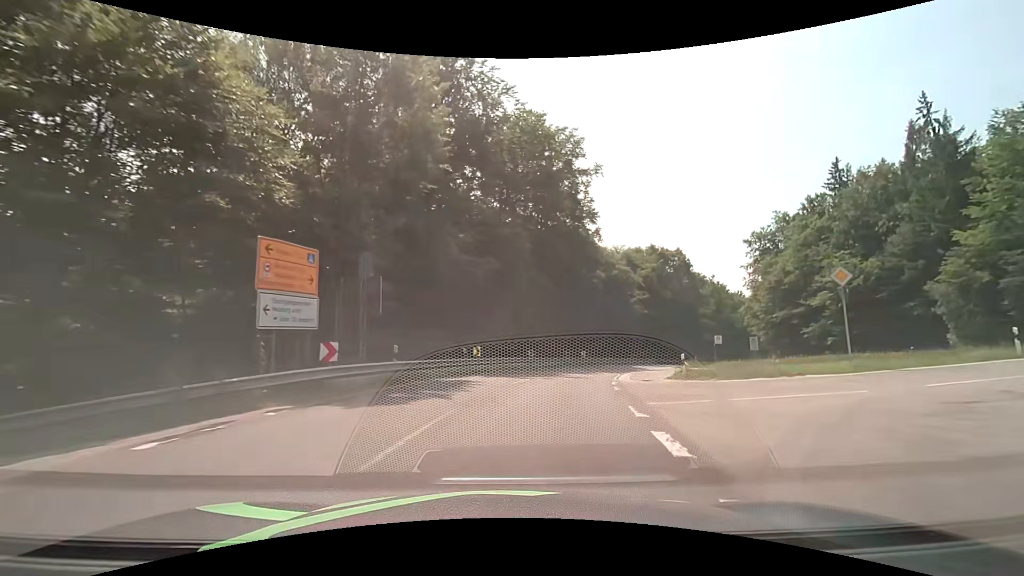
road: secondary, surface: asphalt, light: Day
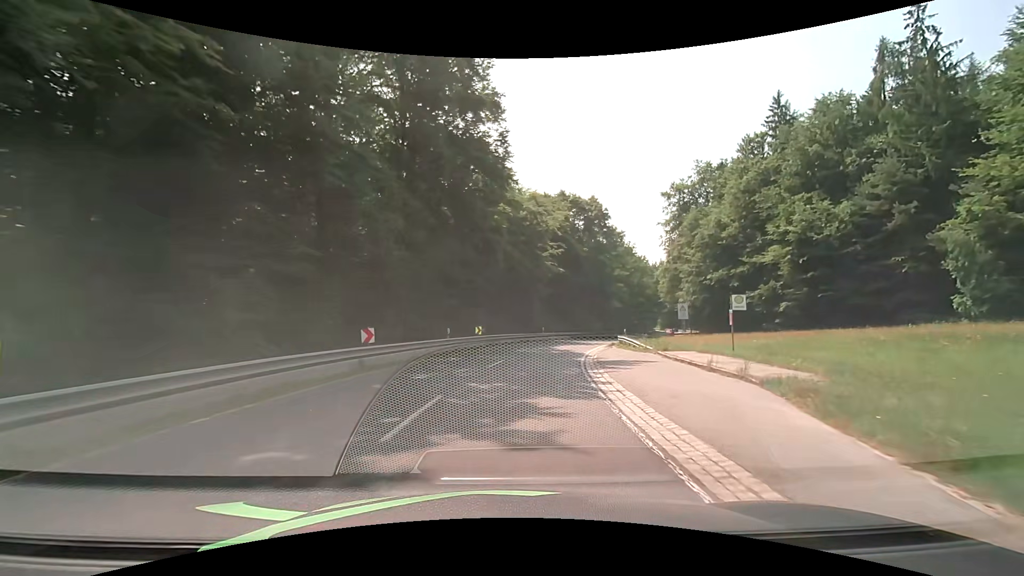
(+2.3, +20.7) m; +13°
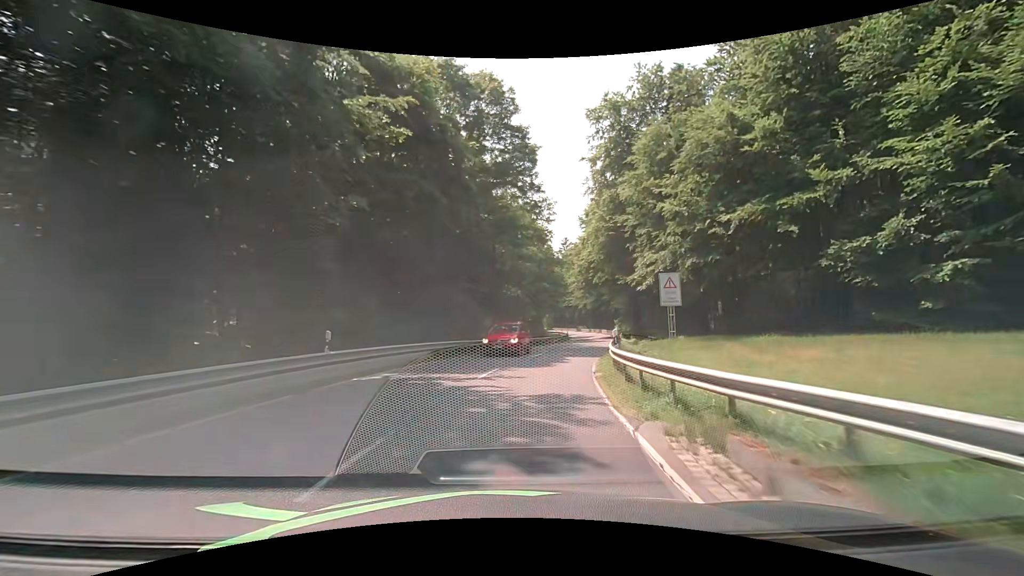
(+4.3, +36.5) m; +14°
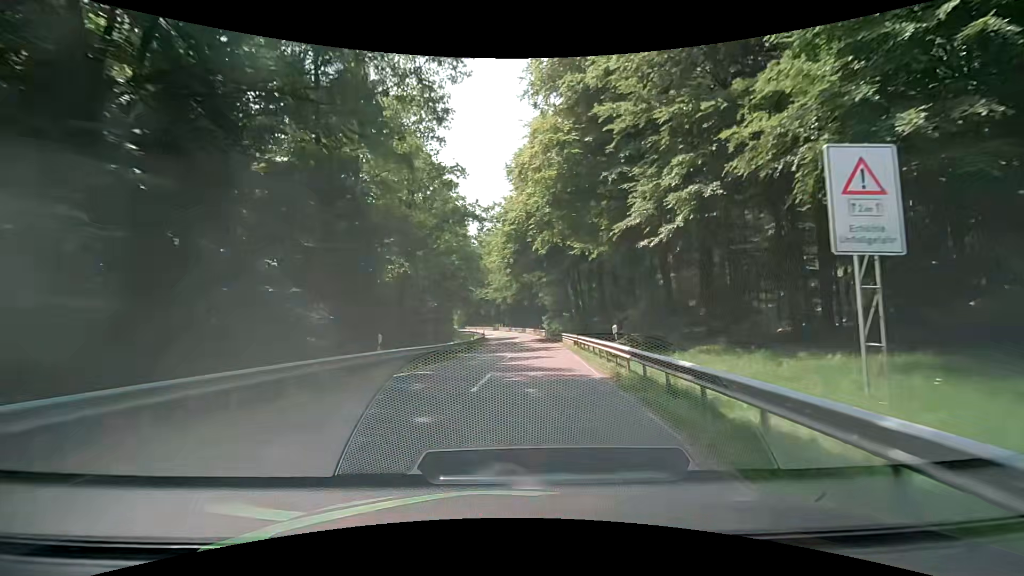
(+2.1, +23.5) m; +10°
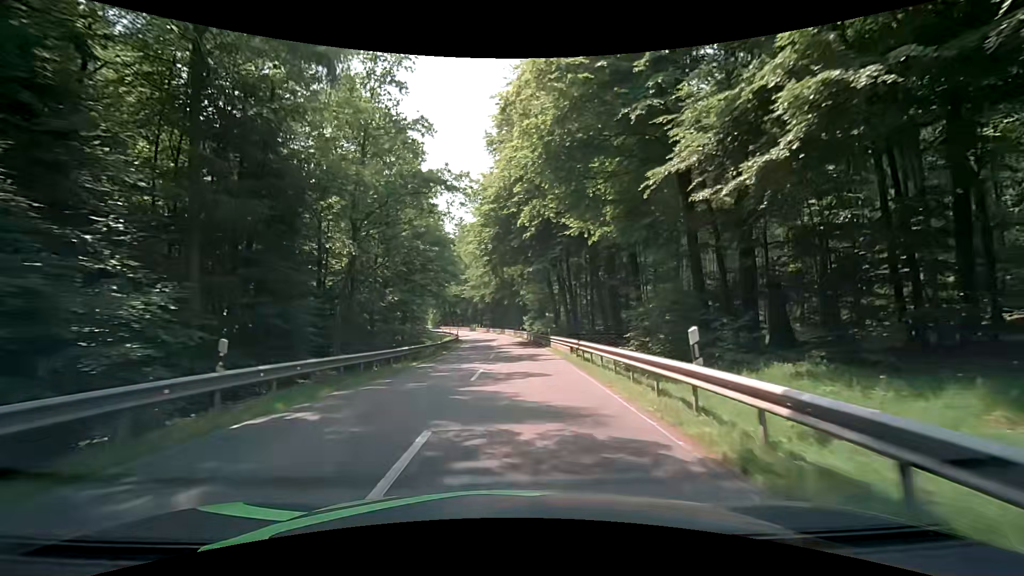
(+0.1, +8.2) m; +2°
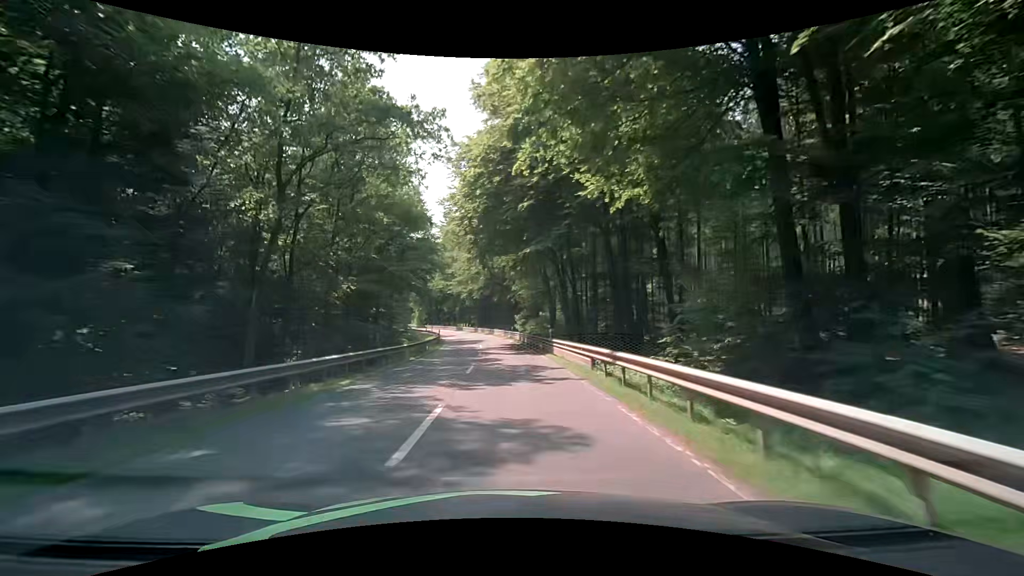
(+0.1, +8.4) m; +1°
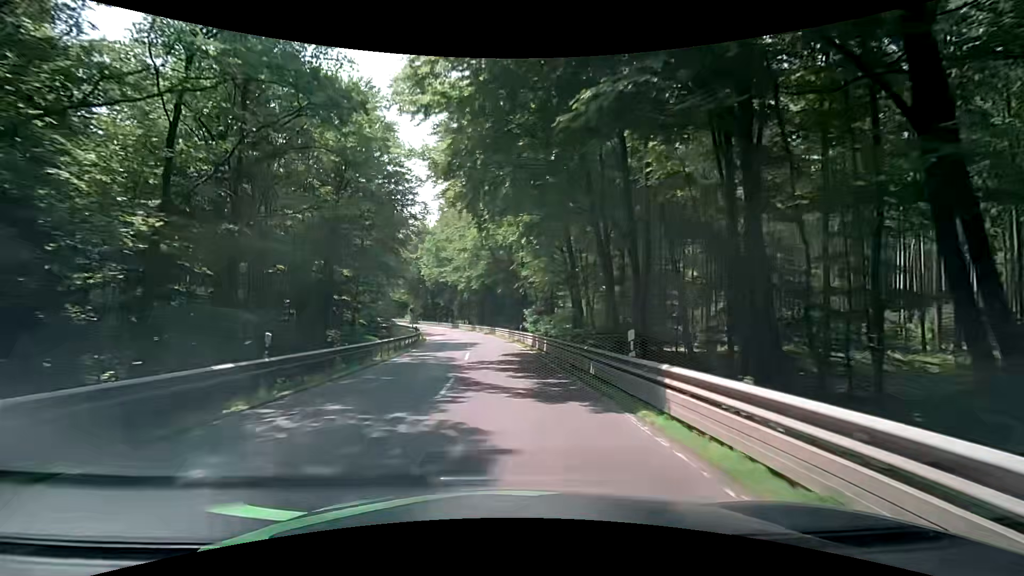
(-0.2, +17.2) m; -1°
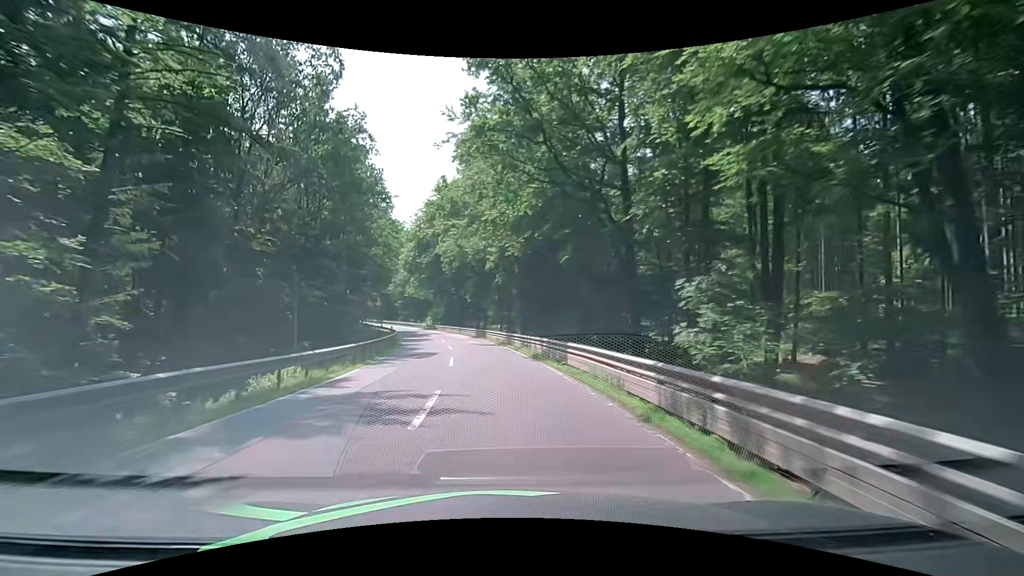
(-1.4, +35.7) m; -5°
(0, +10) (-1, +20) (-2, +30) (-3, +40) (-5, +50) (-8, +59) (-11, +69) (-14, +78) (-18, +88) (-21, +97) m
